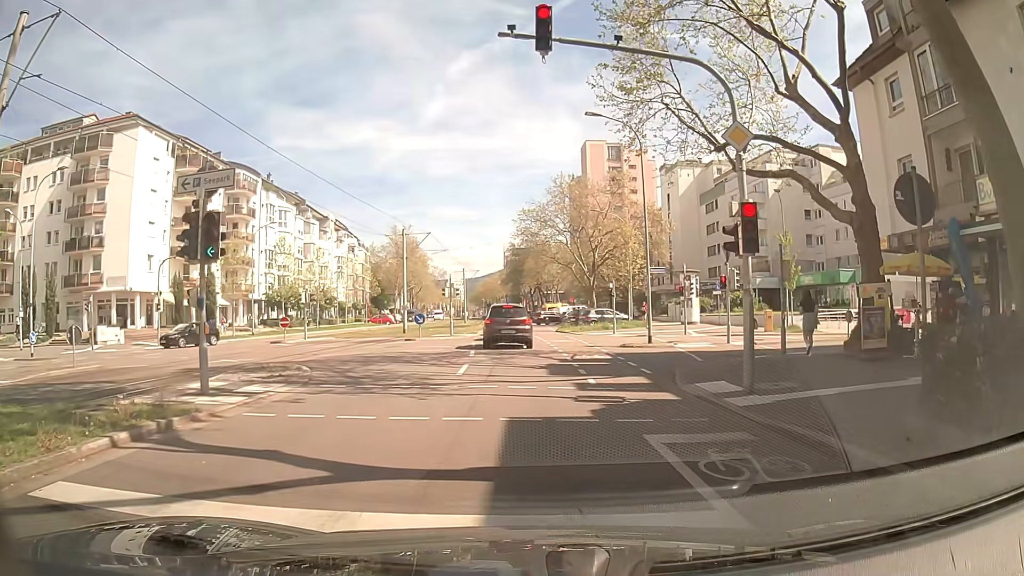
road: tertiary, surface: asphalt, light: Day
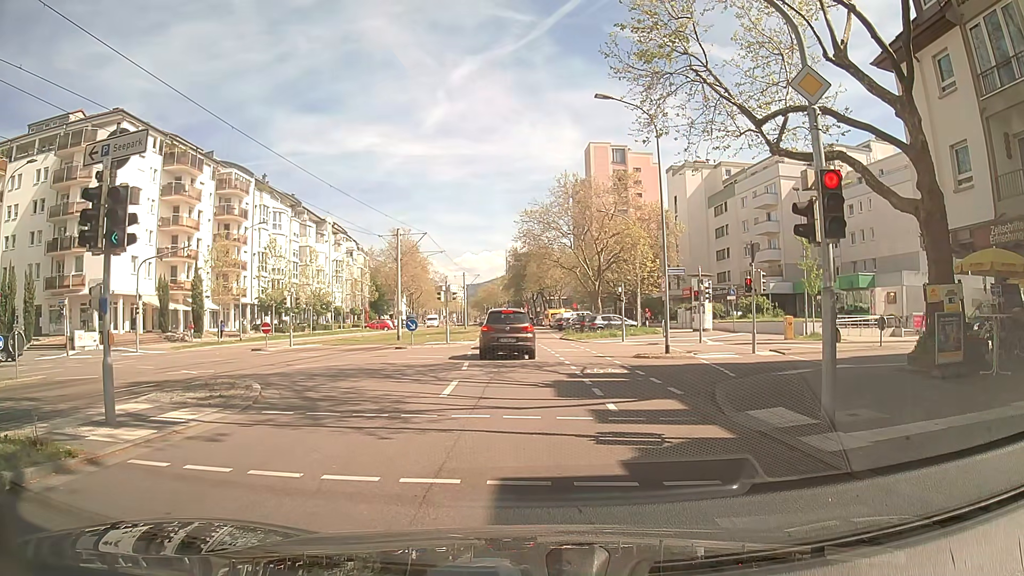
(-0.1, +2.8) m; -1°
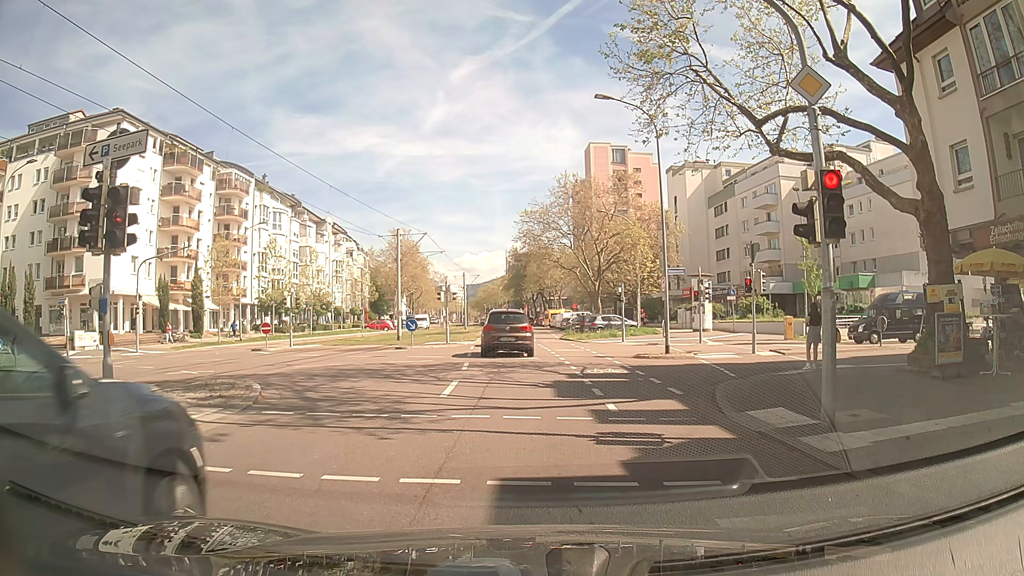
(0.0, +0.1) m; 0°
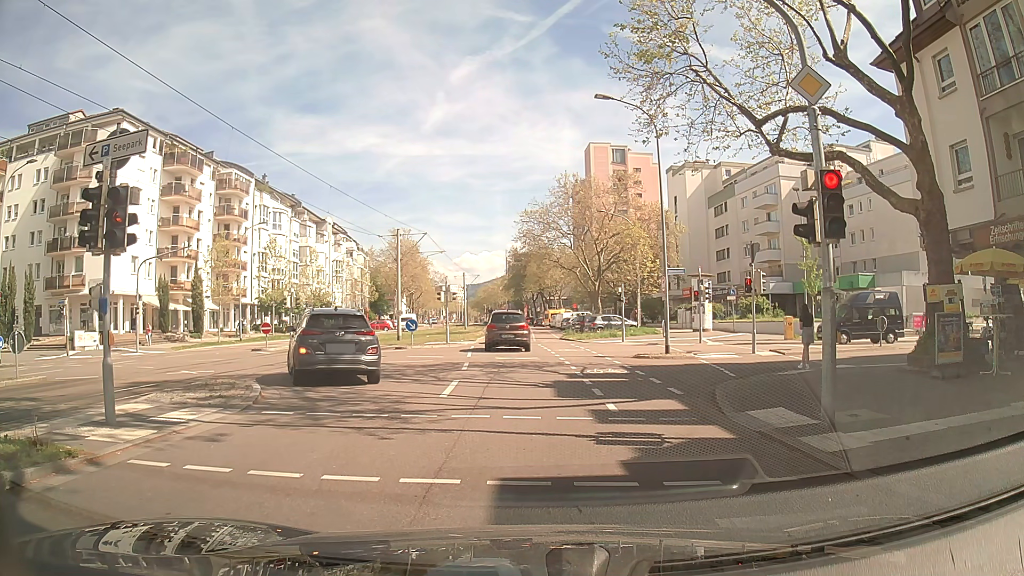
(0.0, 0.0) m; 0°
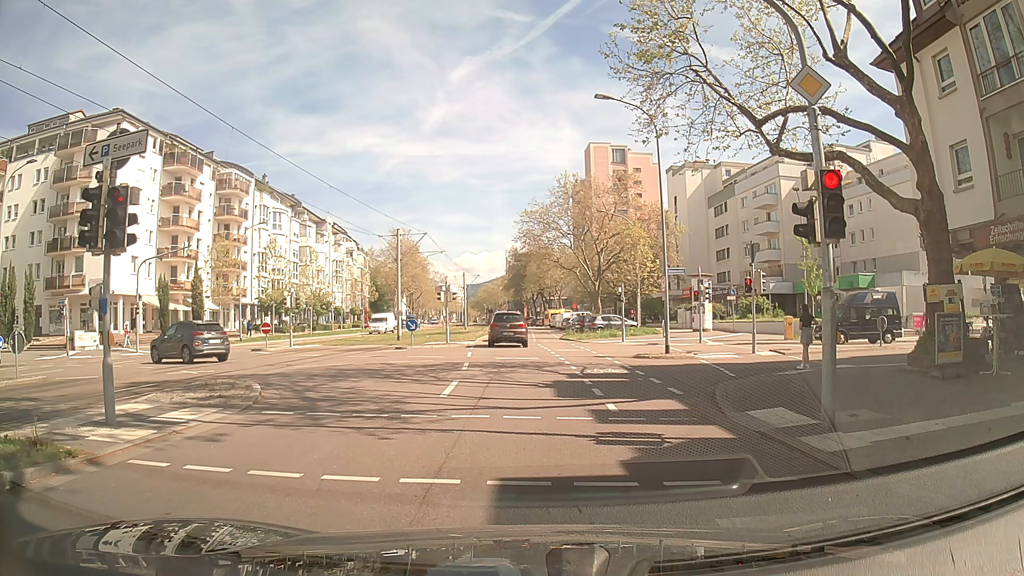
(0.0, 0.0) m; 0°
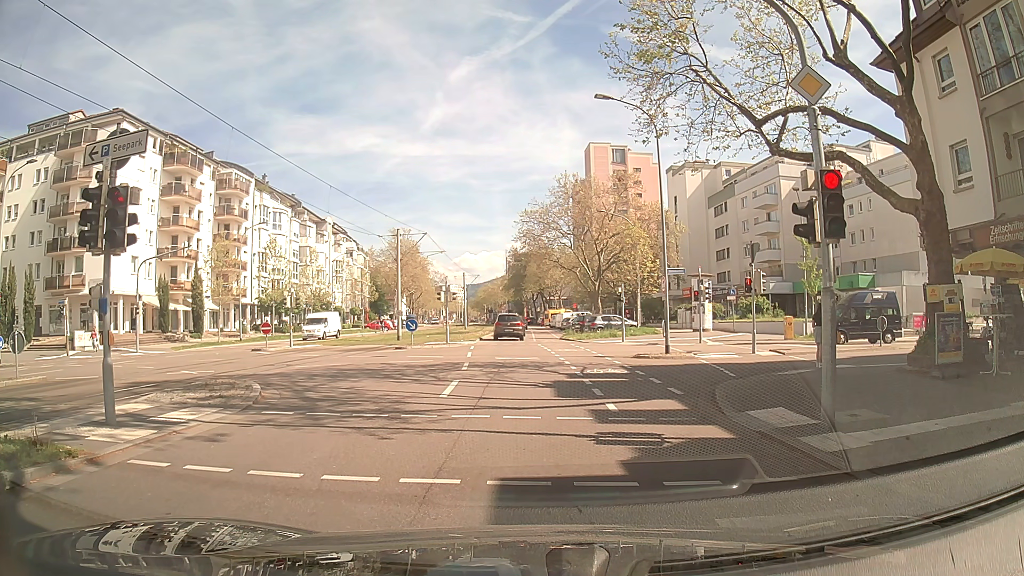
(0.0, 0.0) m; 0°
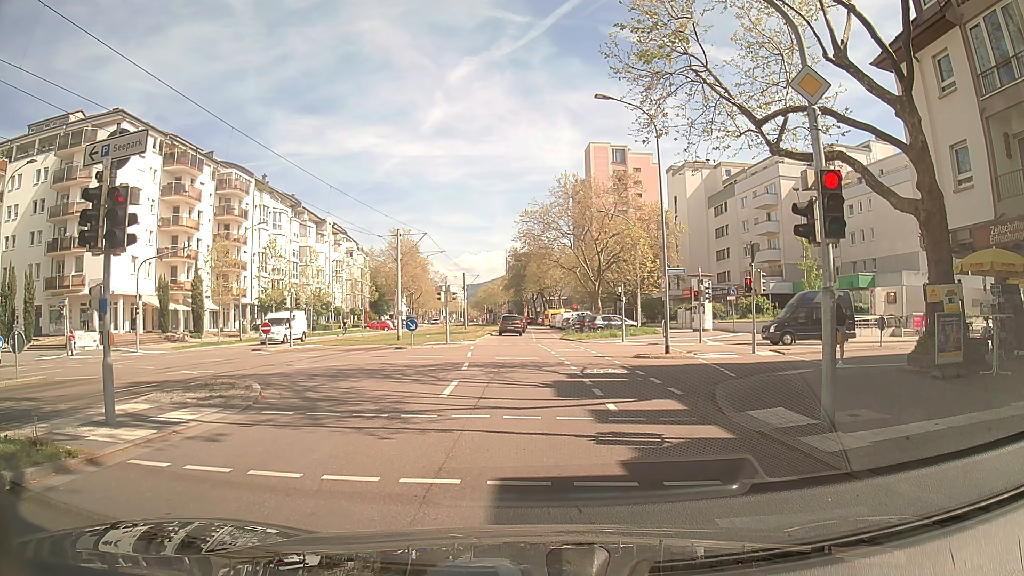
(0.0, 0.0) m; 0°
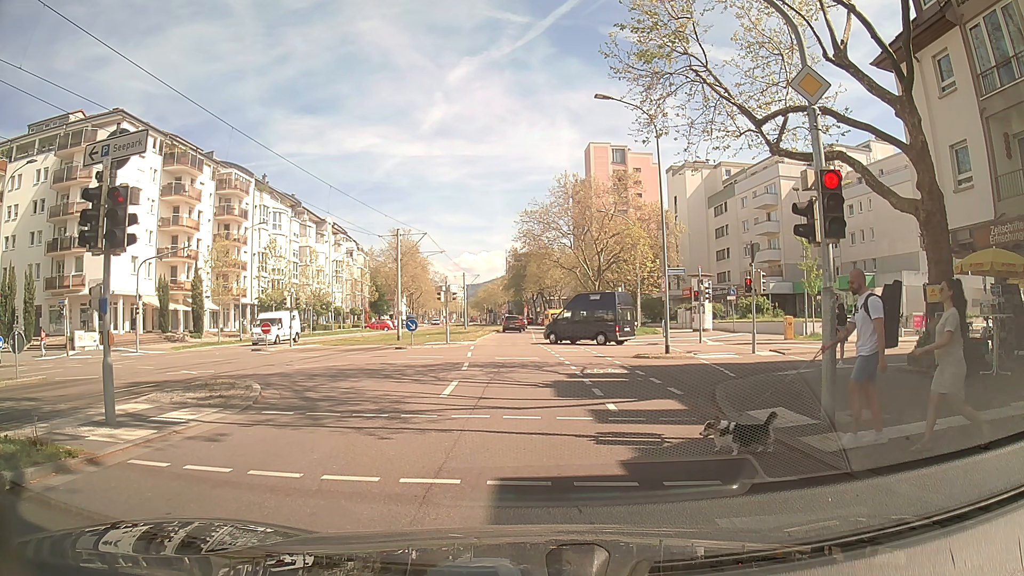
(0.0, 0.0) m; 0°
